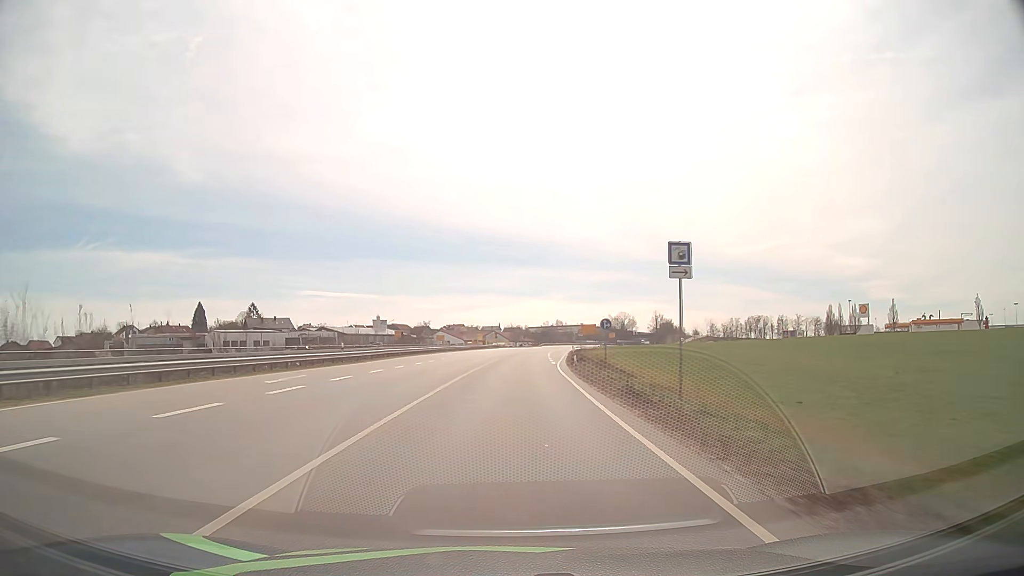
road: primary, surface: asphalt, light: Day
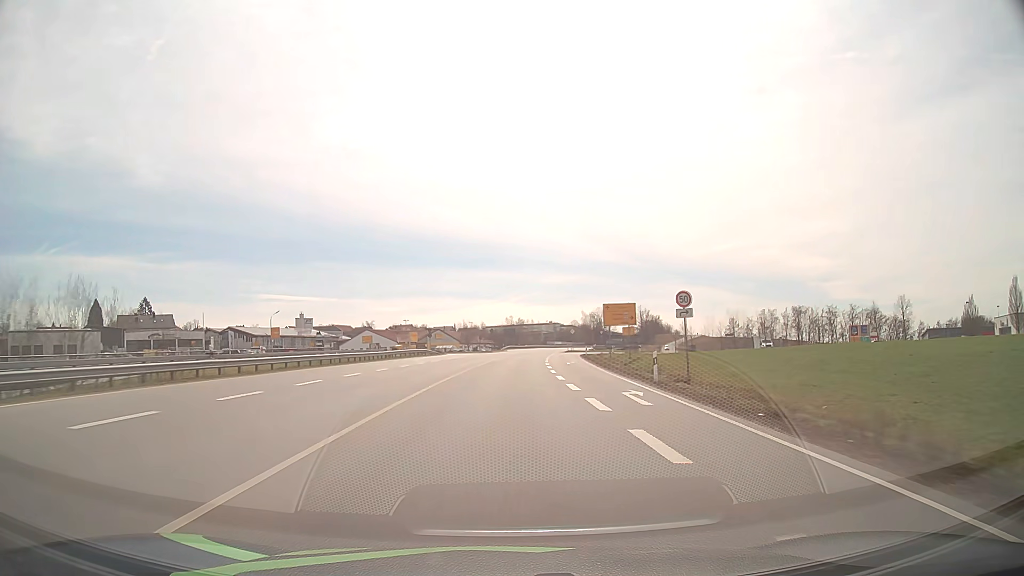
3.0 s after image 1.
(+2.2, +67.9) m; +4°
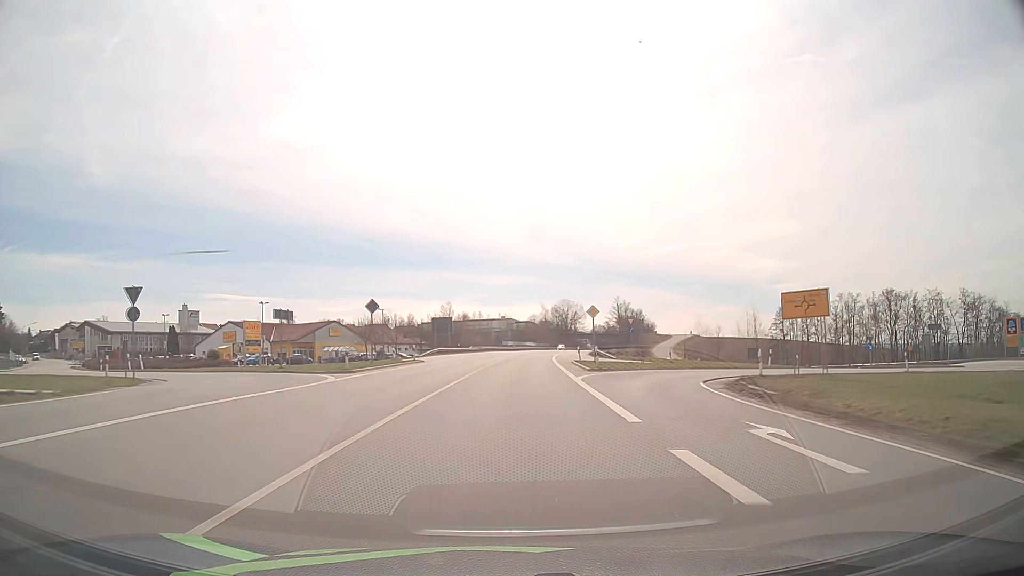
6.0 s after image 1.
(+2.1, +68.5) m; +5°
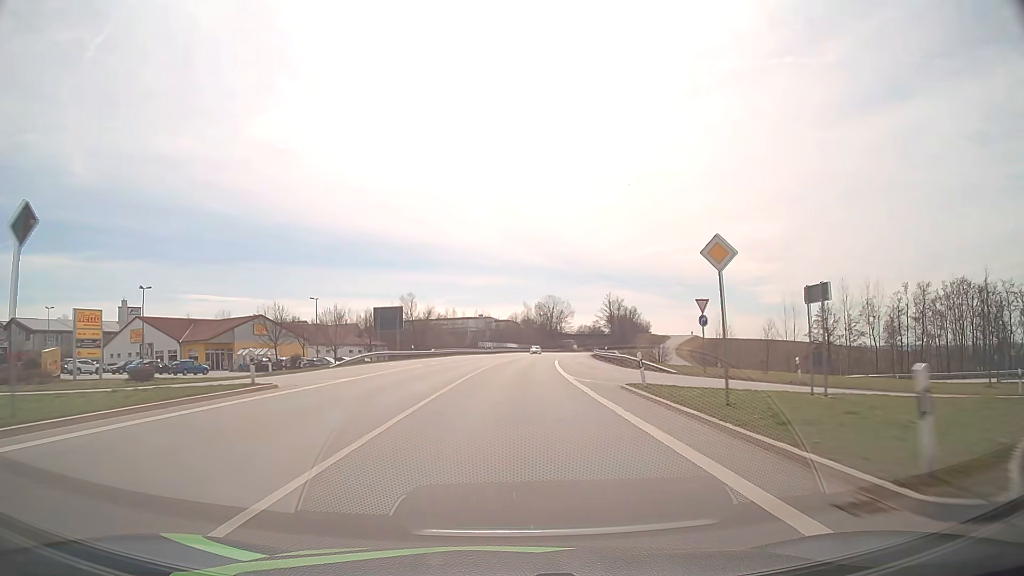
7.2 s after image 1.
(+0.4, +27.8) m; +2°
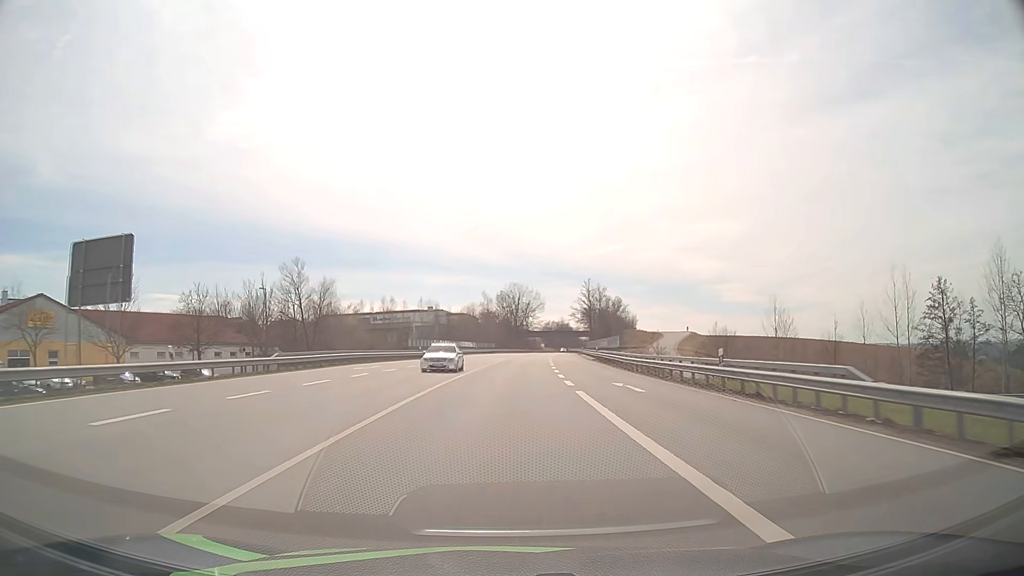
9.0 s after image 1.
(+1.2, +42.1) m; +3°
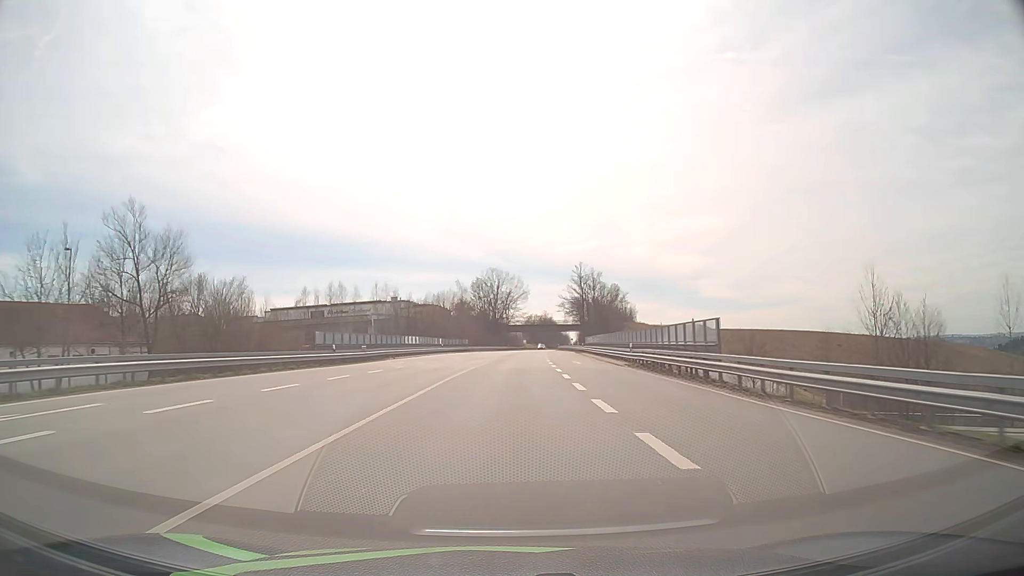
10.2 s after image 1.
(+0.5, +28.1) m; +2°
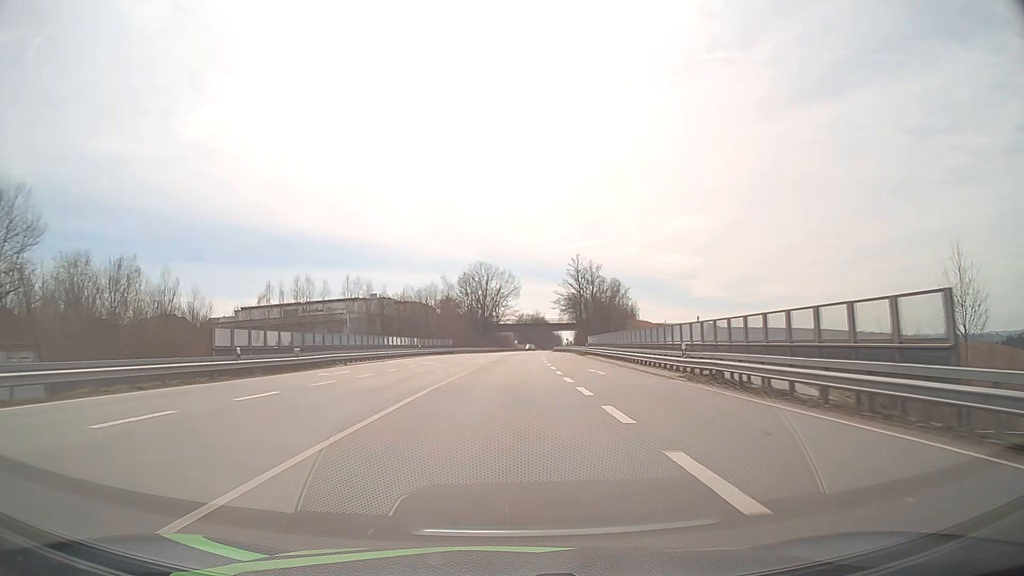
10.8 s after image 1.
(+0.1, +14.1) m; +1°
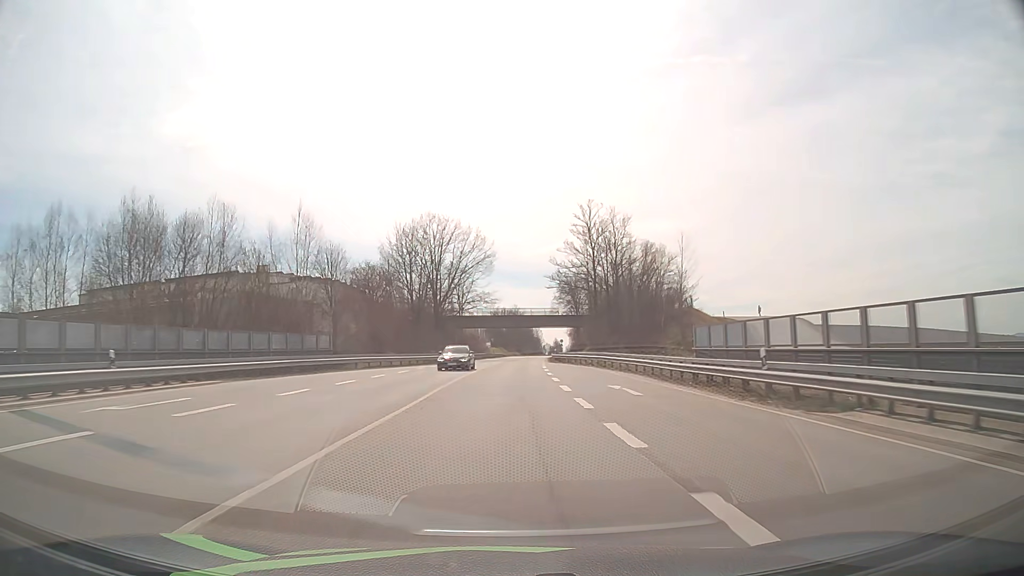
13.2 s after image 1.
(+1.3, +56.5) m; +2°
(0, +10) (0, +20) (0, +30) (0, +40) (+1, +50) (+1, +60) (+1, +70) (+2, +80) (+3, +90) (+4, +100) m
